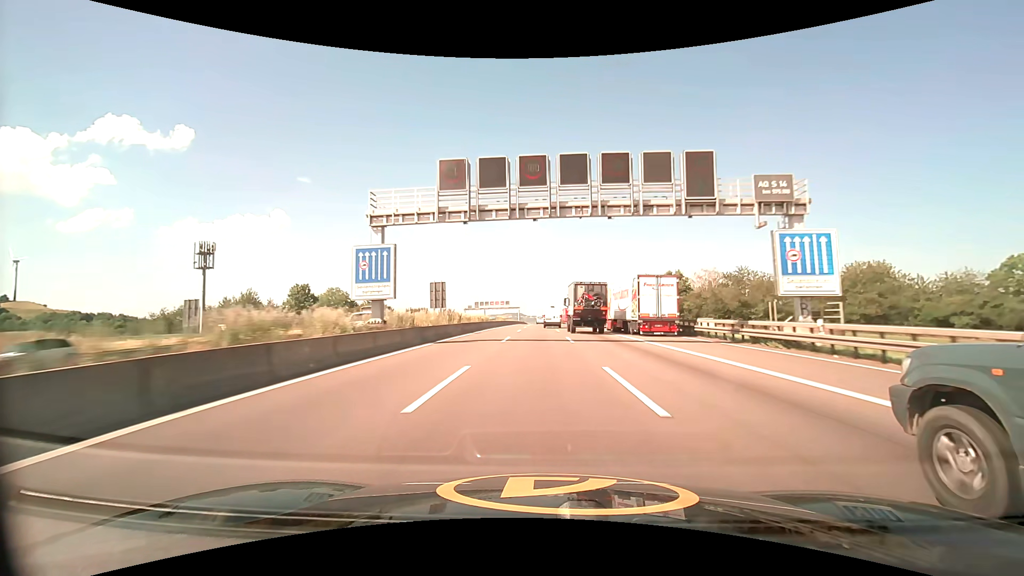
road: motorway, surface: asphalt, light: Day
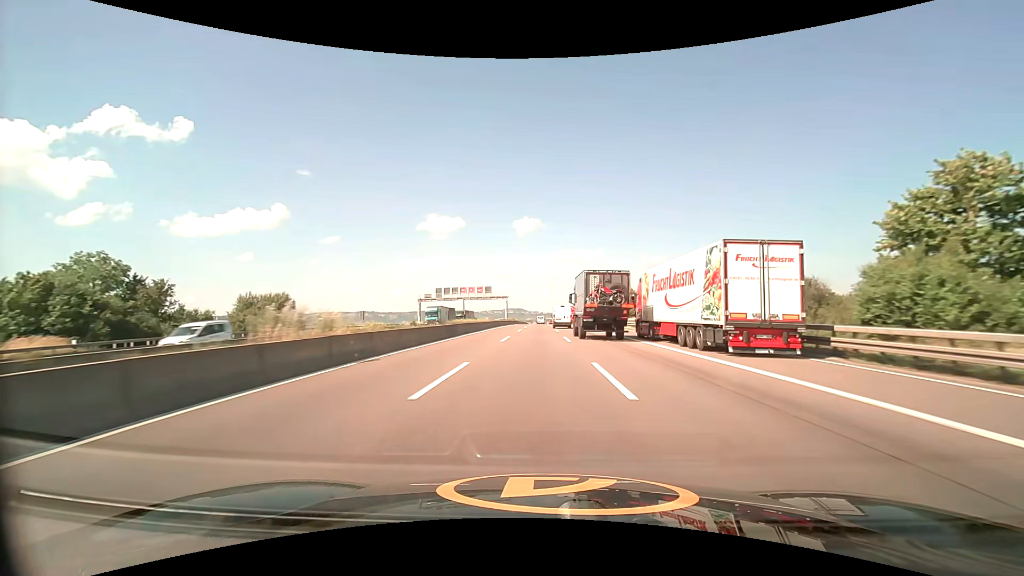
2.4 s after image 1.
(-0.1, +70.8) m; 0°
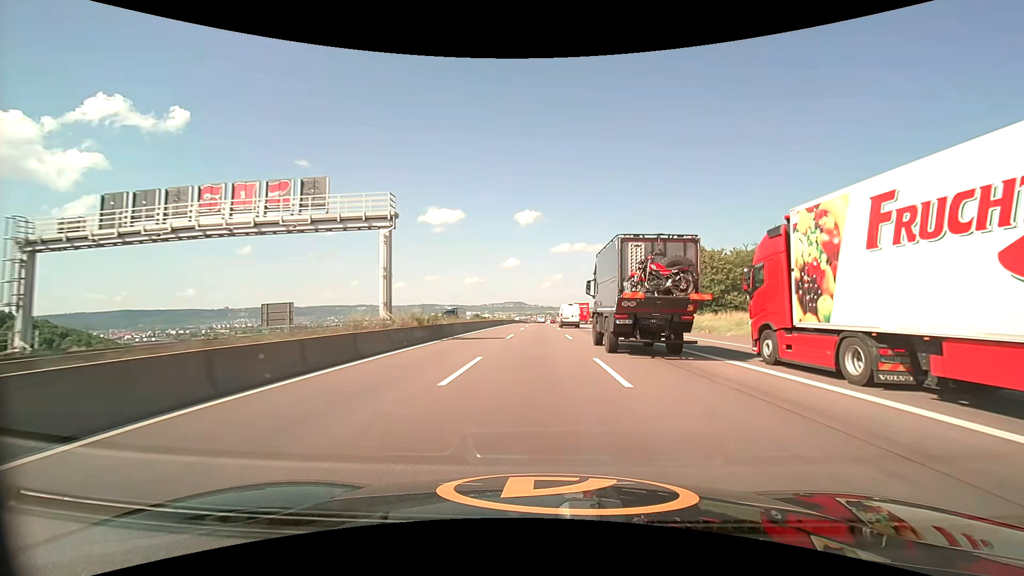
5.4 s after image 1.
(-0.1, +88.4) m; 0°
(0, +10) (0, +20) (0, +30) (0, +40) (0, +50) (0, +60) (0, +70) (0, +80) (0, +90) (0, +100) m
